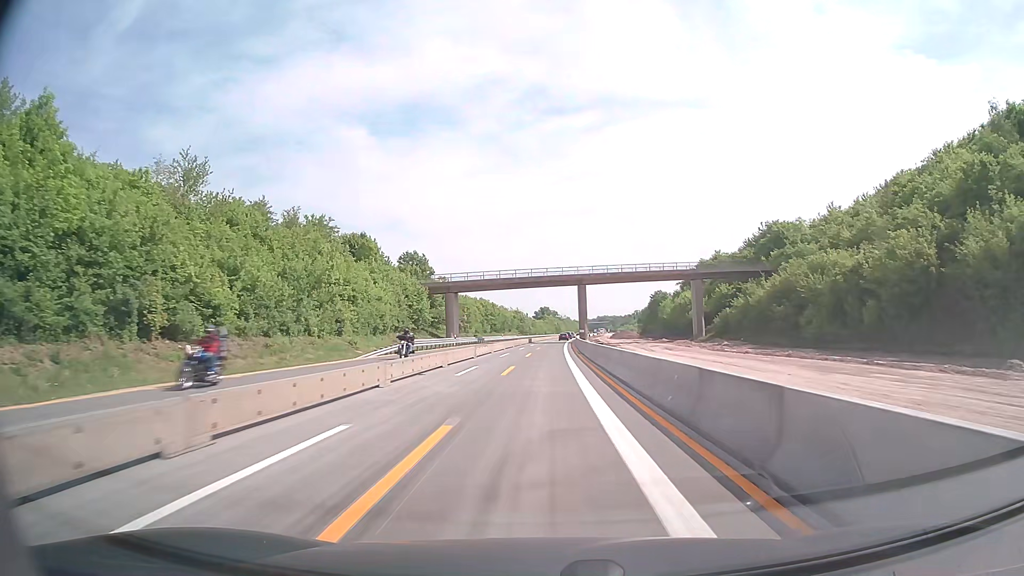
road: motorway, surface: concrete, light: Day
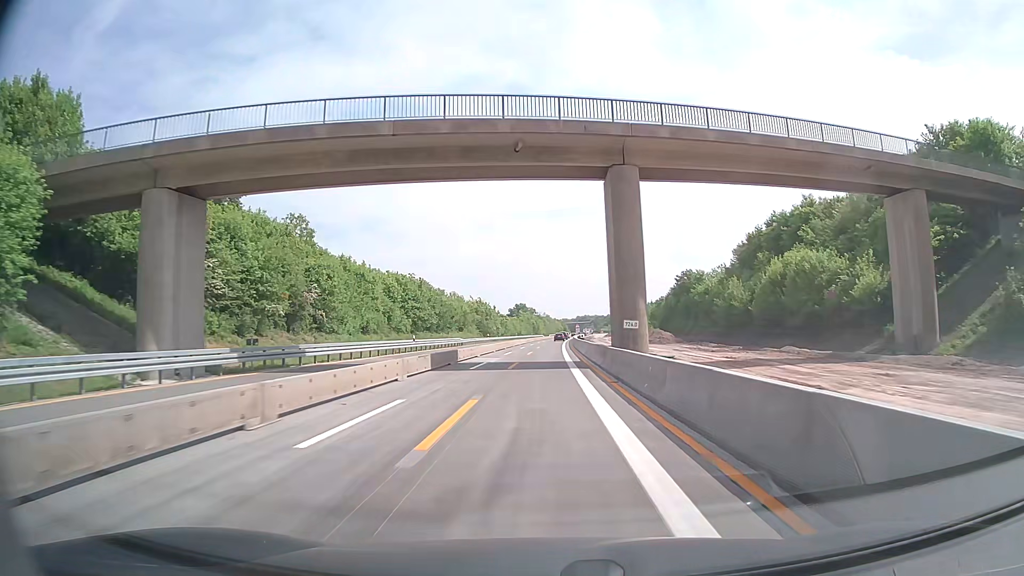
(+1.1, +67.6) m; +2°
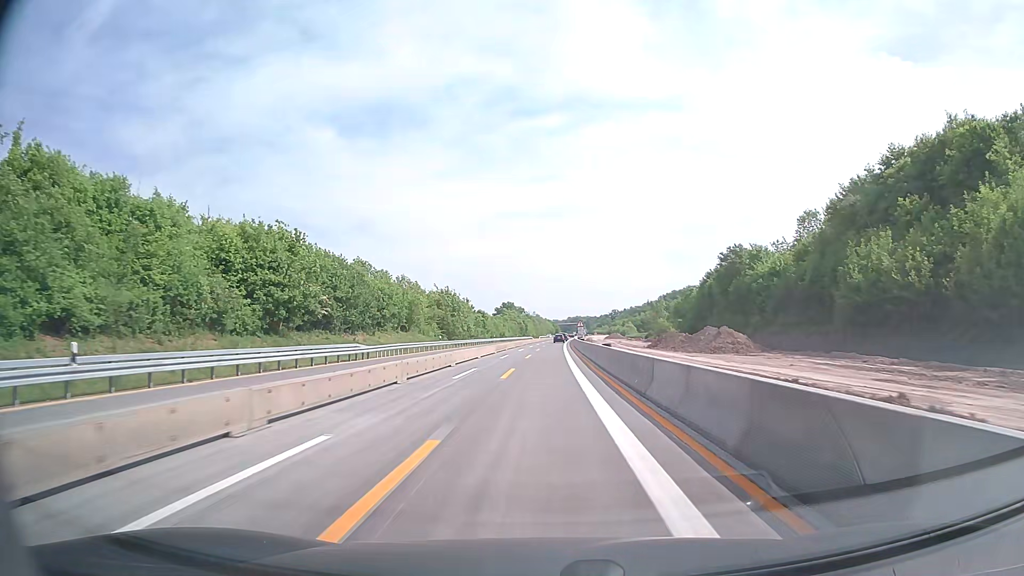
(+0.2, +40.6) m; +1°
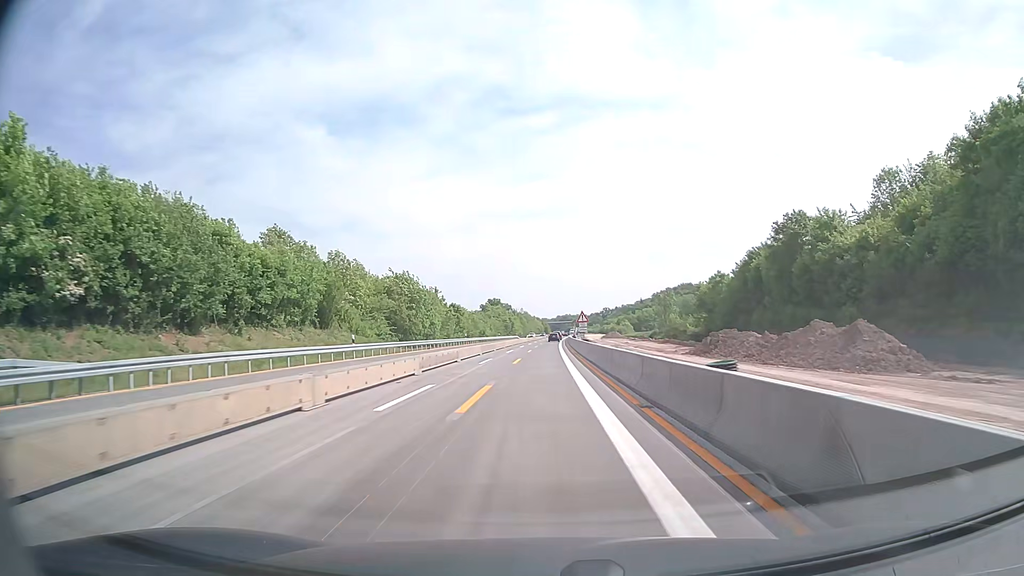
(+0.2, +27.0) m; +1°
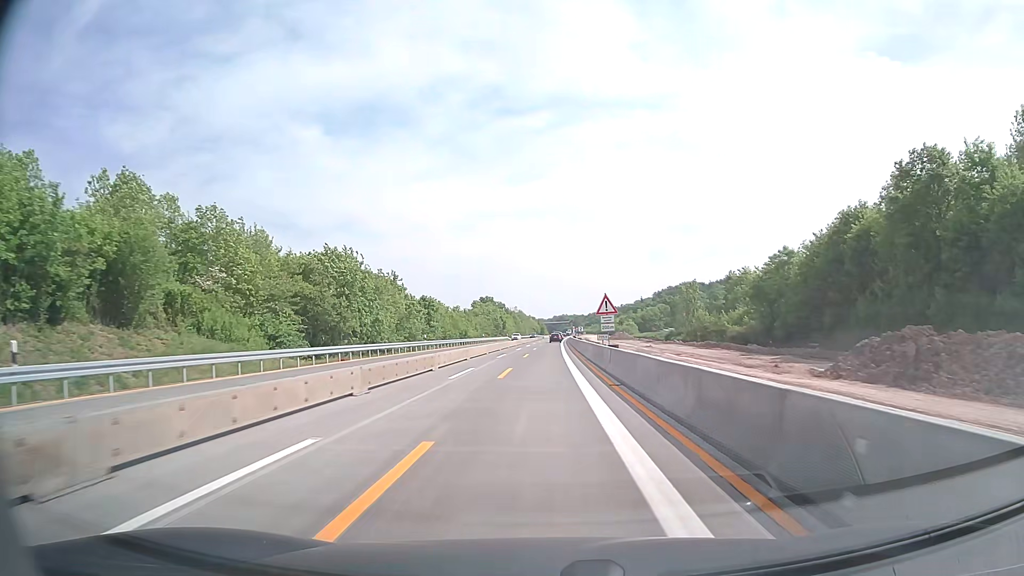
(+0.1, +27.0) m; 0°
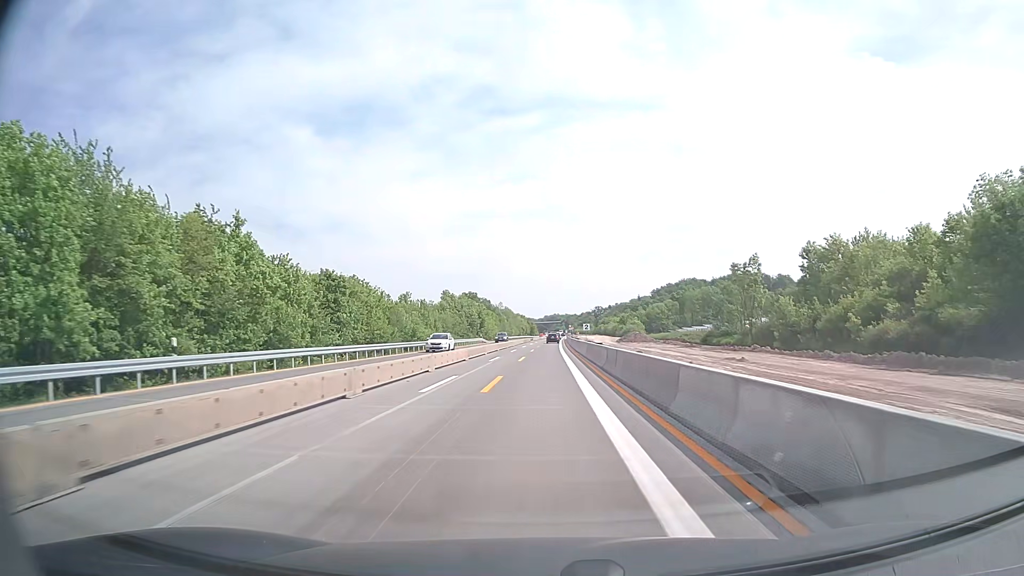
(+0.3, +40.6) m; +1°
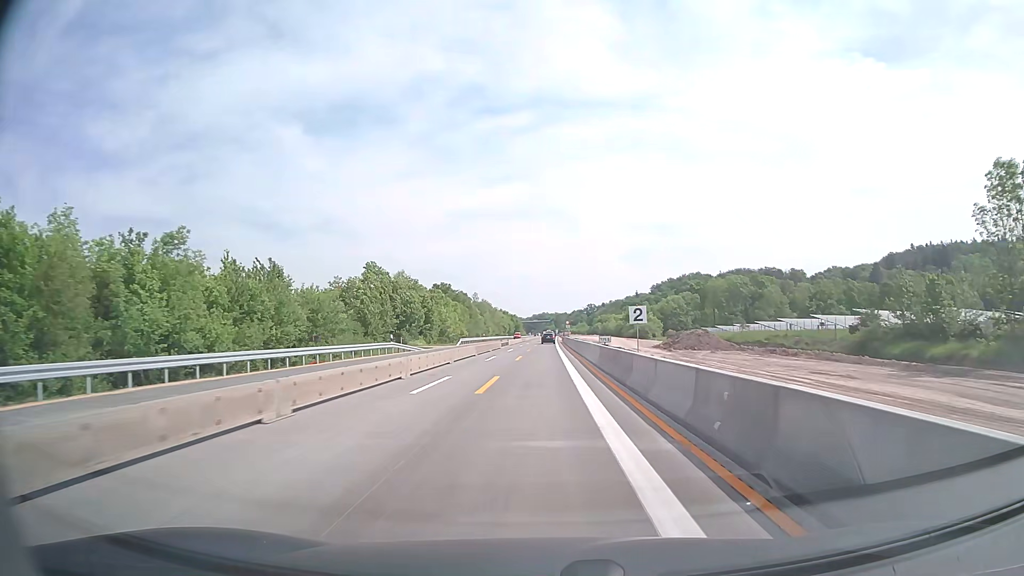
(+0.4, +54.3) m; +1°
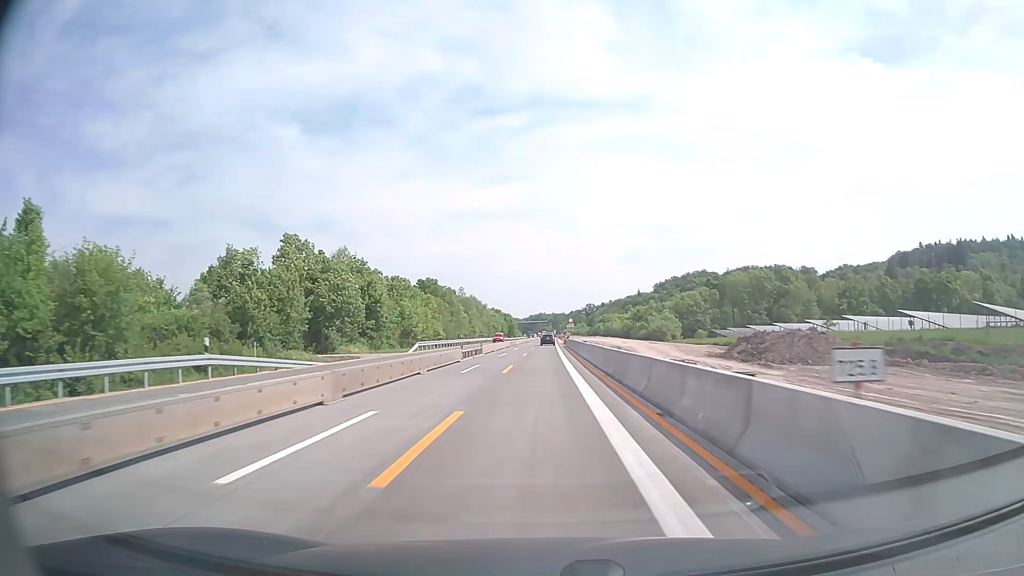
(0.0, +27.2) m; 0°
(0, +10) (0, +20) (0, +30) (0, +40) (0, +50) (0, +60) (0, +70) (+1, +80) (+1, +90) (+1, +100) m
